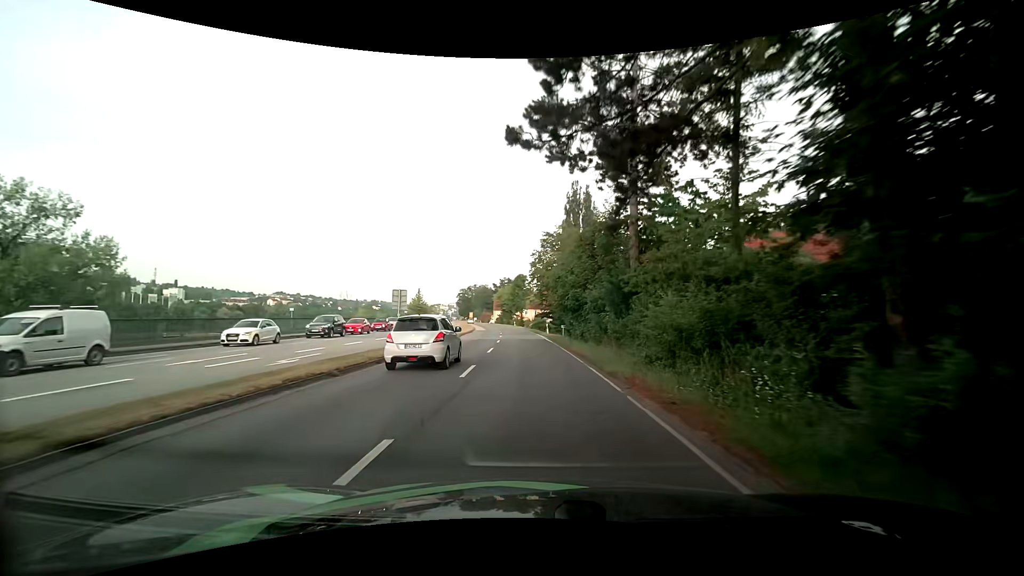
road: primary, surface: asphalt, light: Day
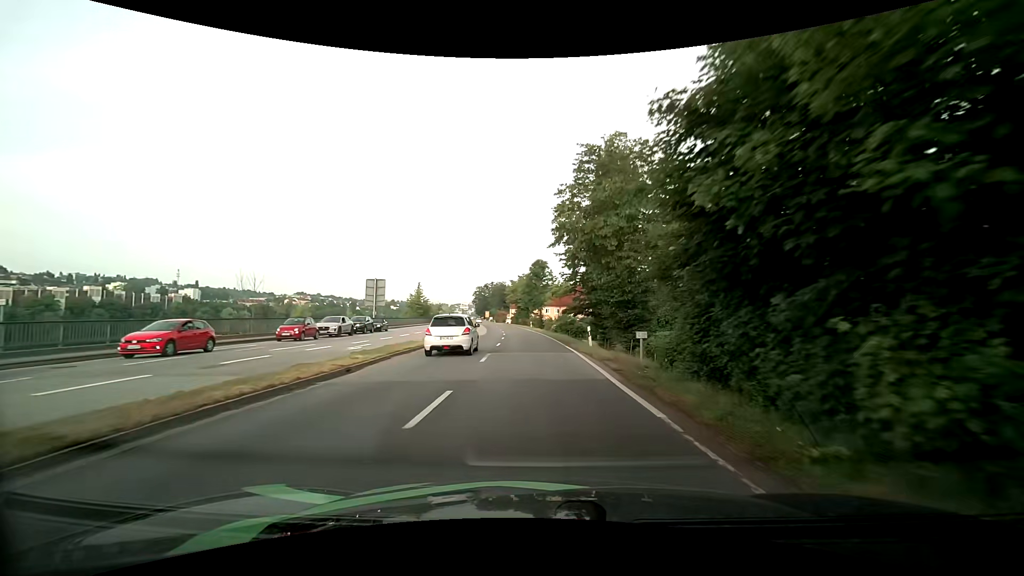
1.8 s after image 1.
(-0.5, +23.9) m; -2°
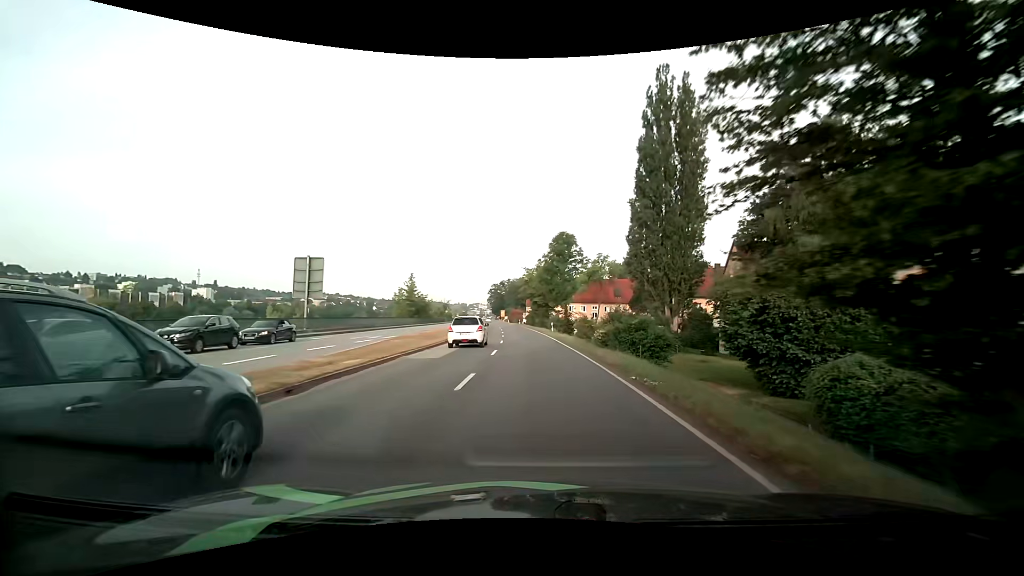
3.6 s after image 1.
(-0.4, +24.5) m; -2°
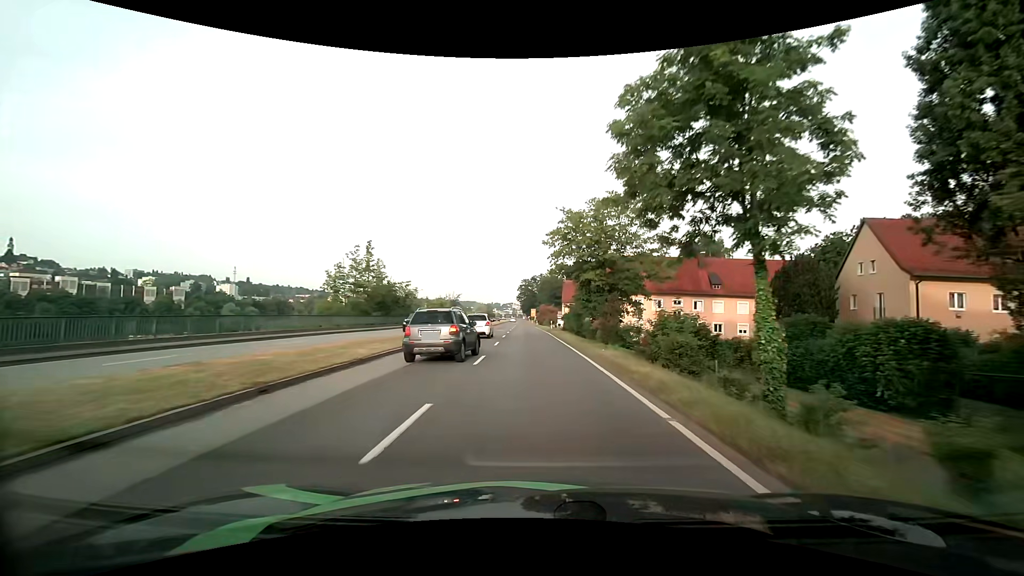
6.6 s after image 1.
(-1.1, +41.6) m; -4°
(0, +10) (0, +20) (-1, +30) (-1, +40) (-1, +50) (-1, +60) (-2, +70) (-2, +80) (-2, +90) (-2, +100) m
